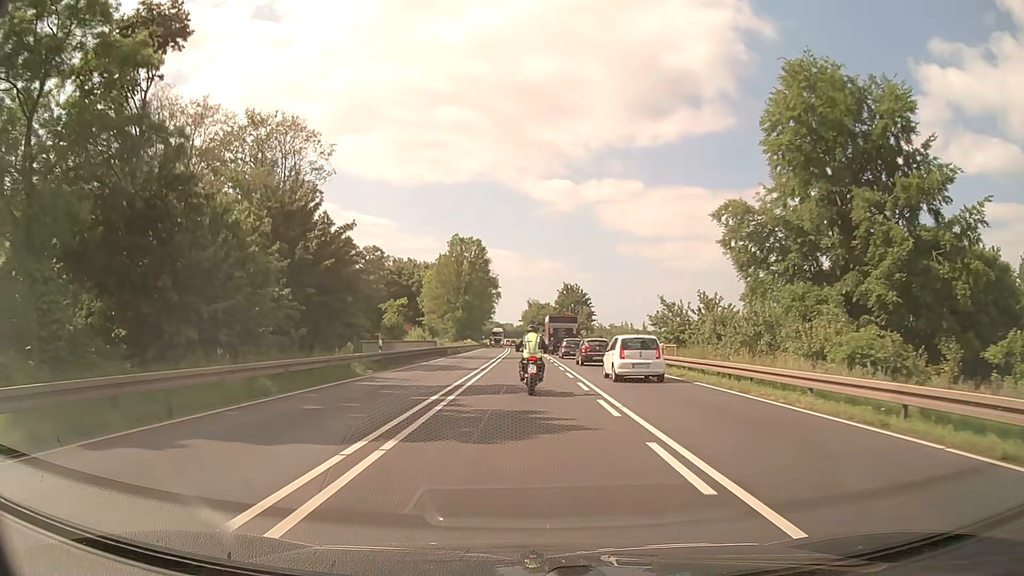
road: primary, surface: asphalt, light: Day
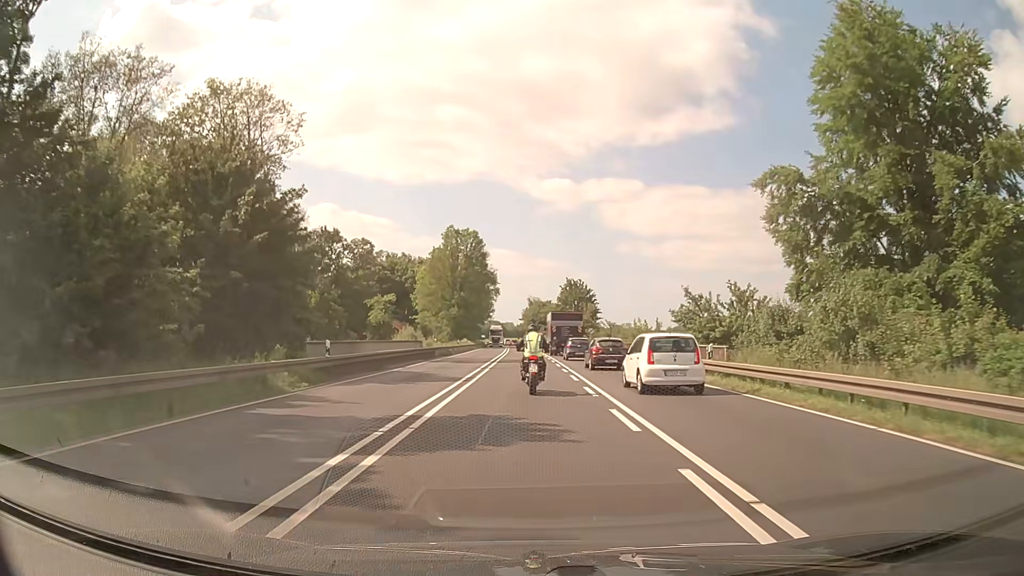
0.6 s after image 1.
(0.0, +8.1) m; 0°
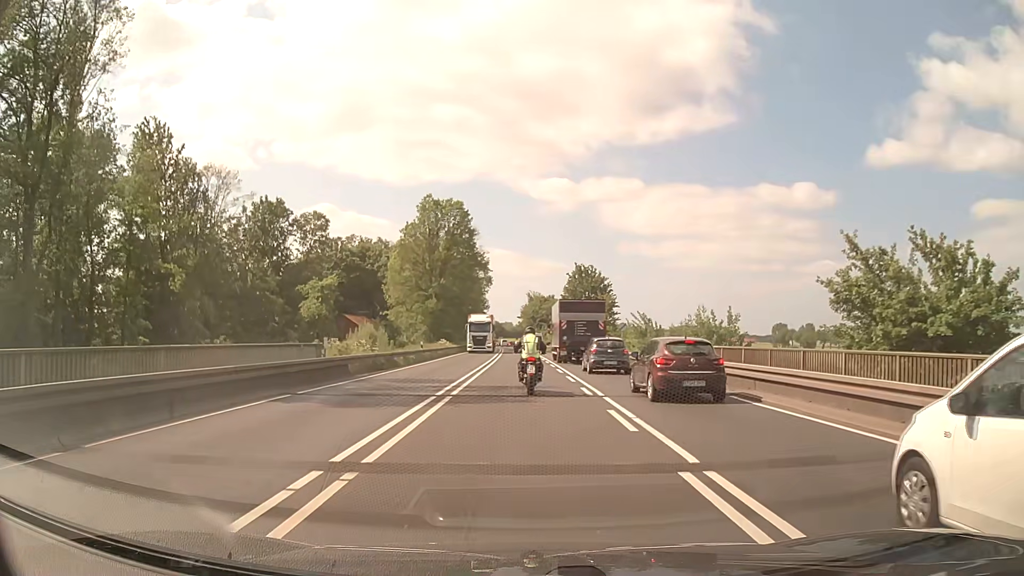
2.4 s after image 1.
(0.0, +23.7) m; 0°
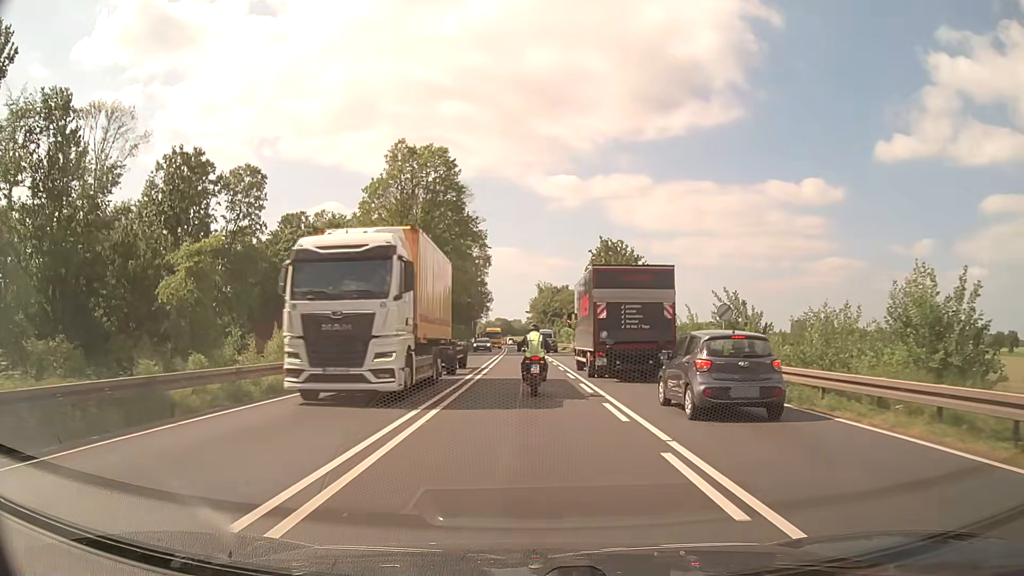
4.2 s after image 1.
(-0.1, +23.1) m; -1°
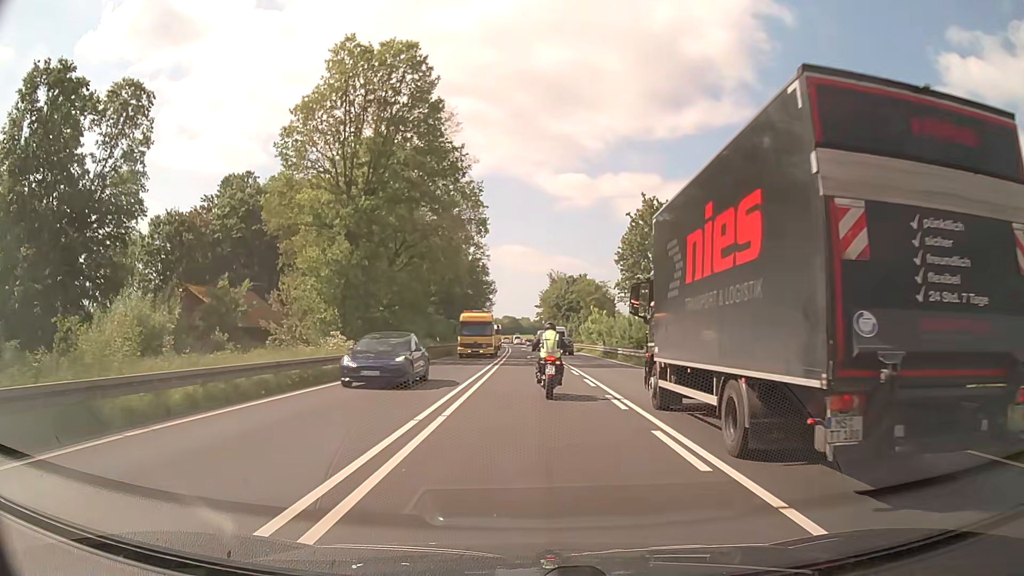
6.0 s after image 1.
(-0.2, +22.0) m; -1°
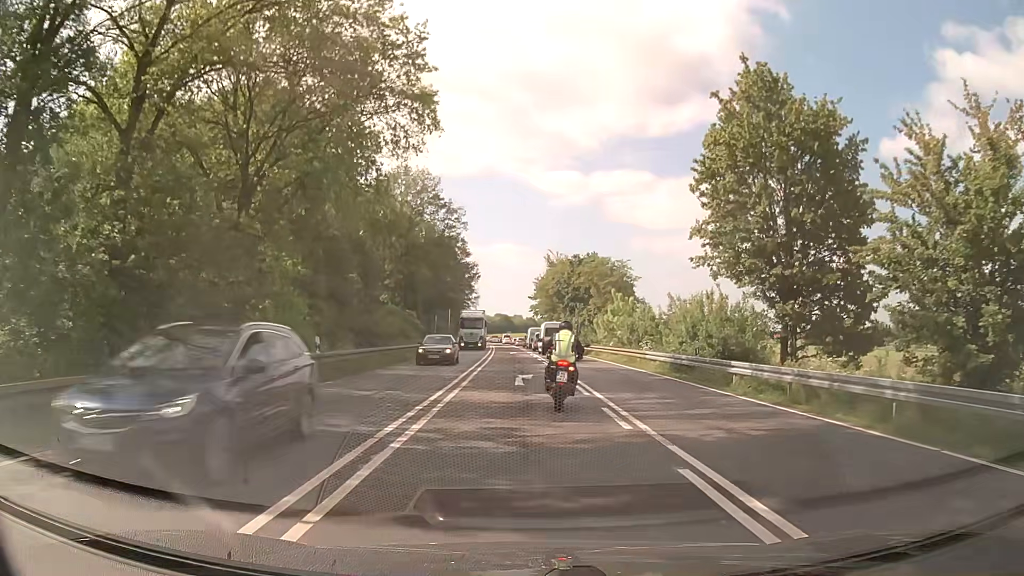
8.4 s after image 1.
(+0.1, +26.7) m; +1°
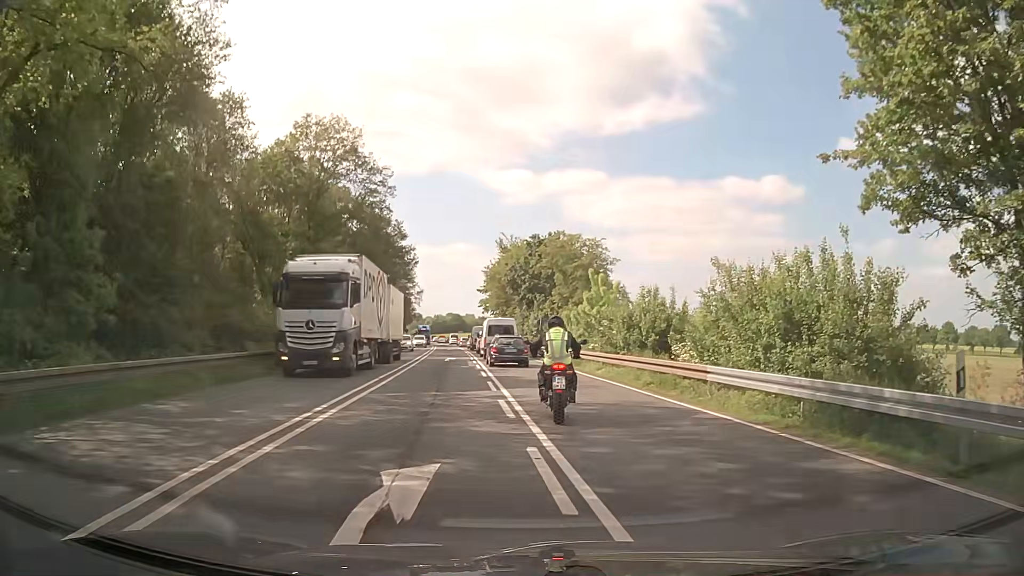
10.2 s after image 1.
(+0.4, +16.6) m; +4°
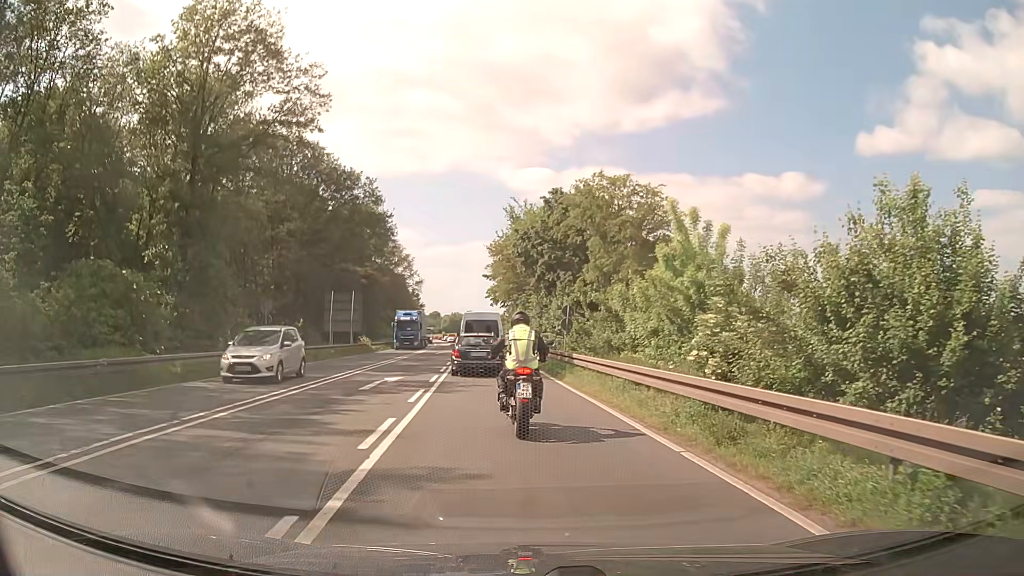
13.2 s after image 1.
(+0.1, +21.1) m; -2°
